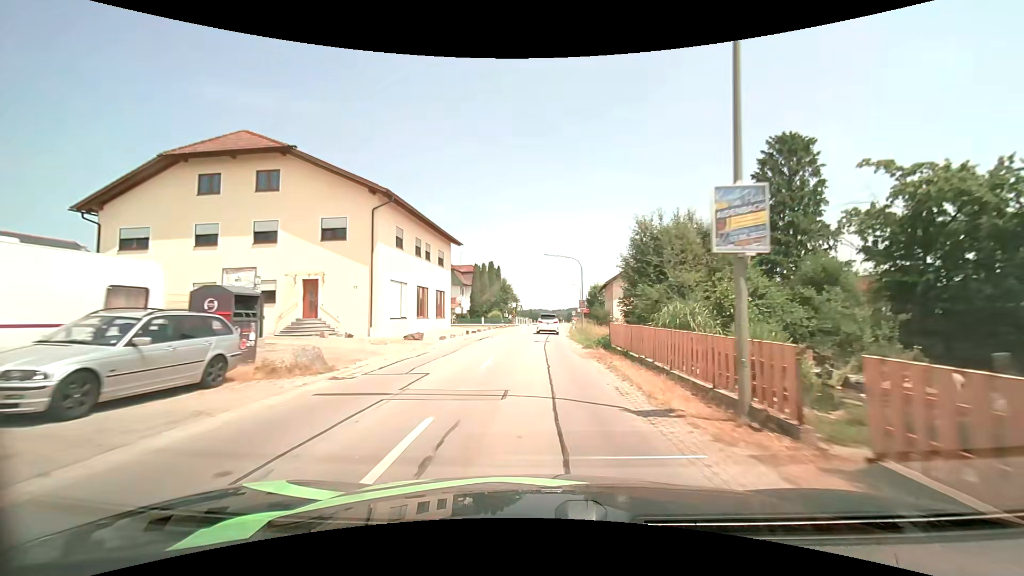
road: secondary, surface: asphalt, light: Day
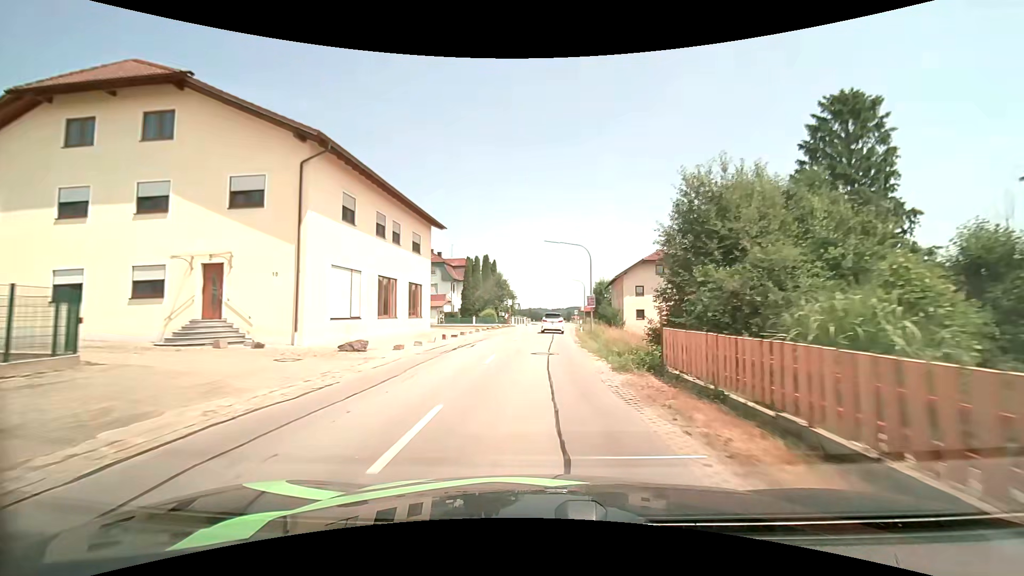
(-0.1, +8.1) m; 0°
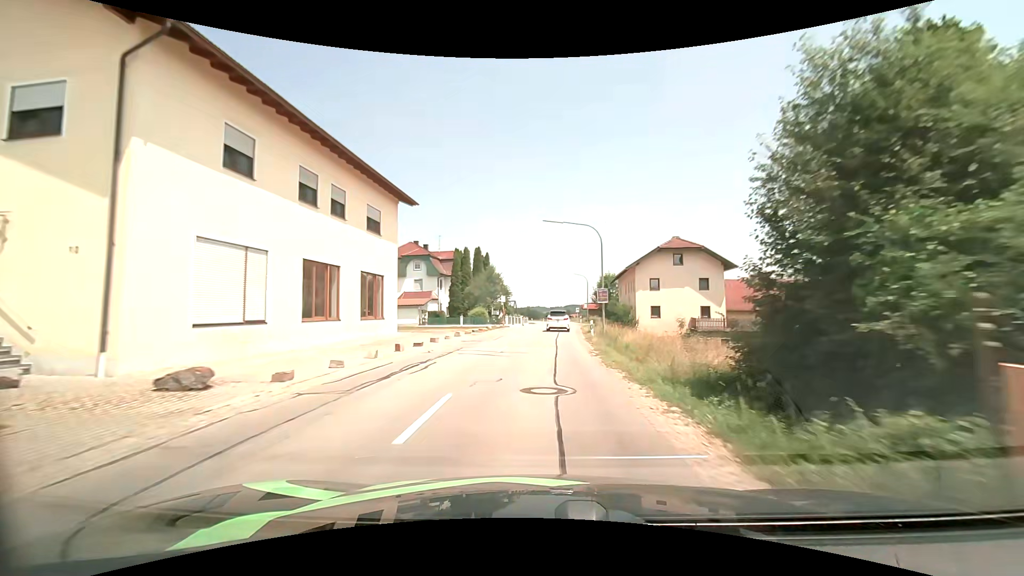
(0.0, +8.0) m; +1°
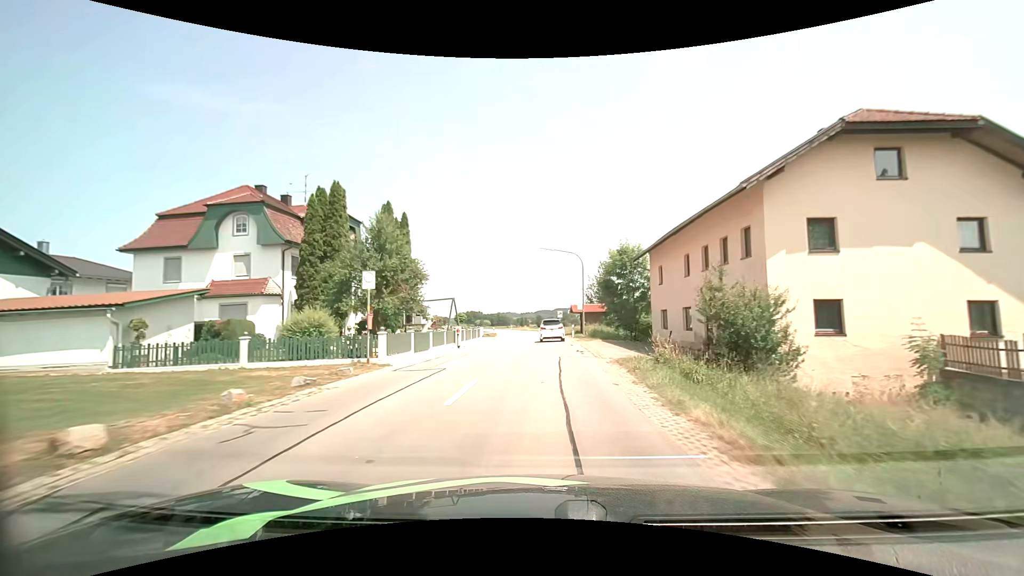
(+0.6, +32.2) m; +2°
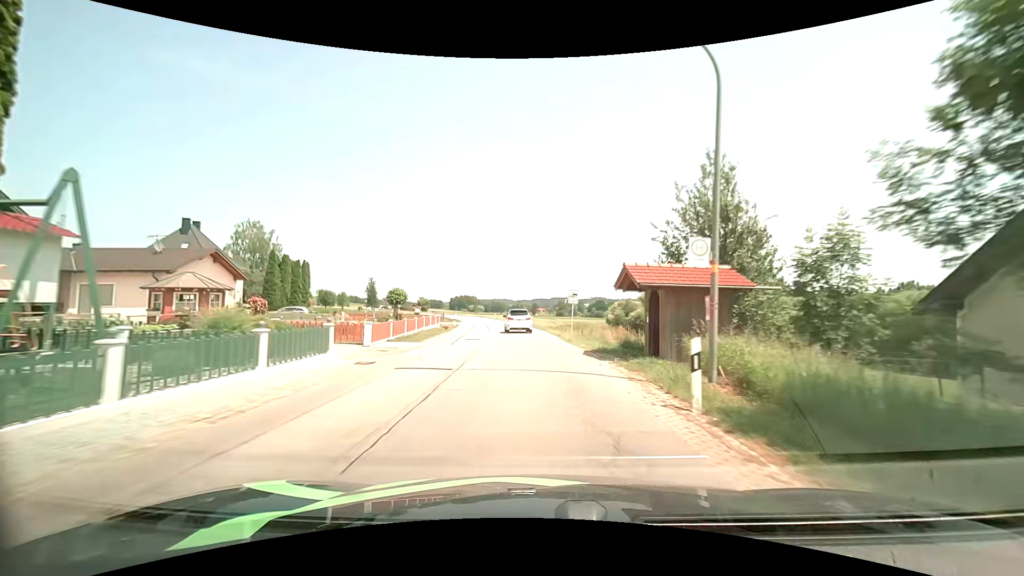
(+0.6, +31.9) m; +1°
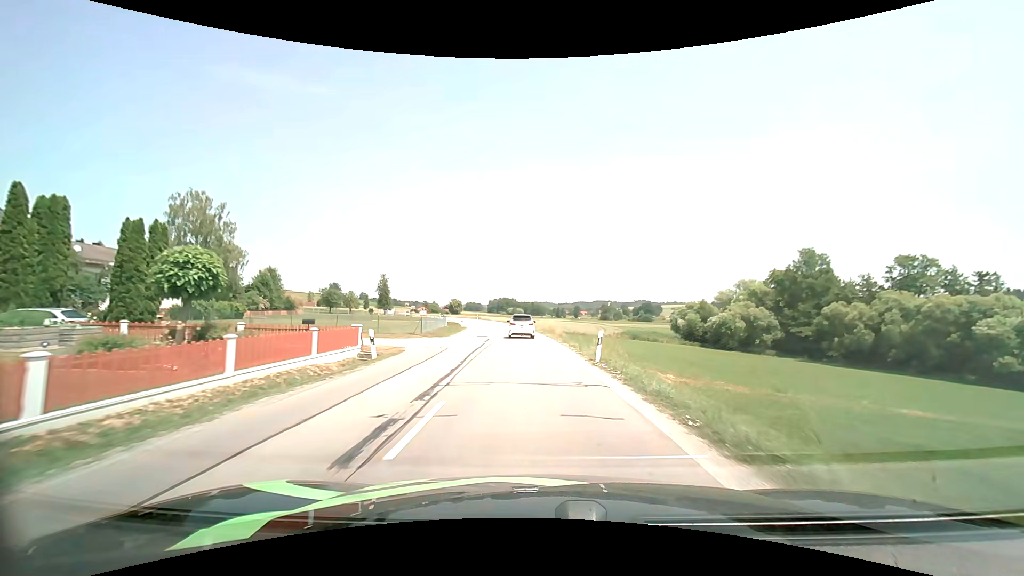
(-1.1, +31.0) m; -4°
